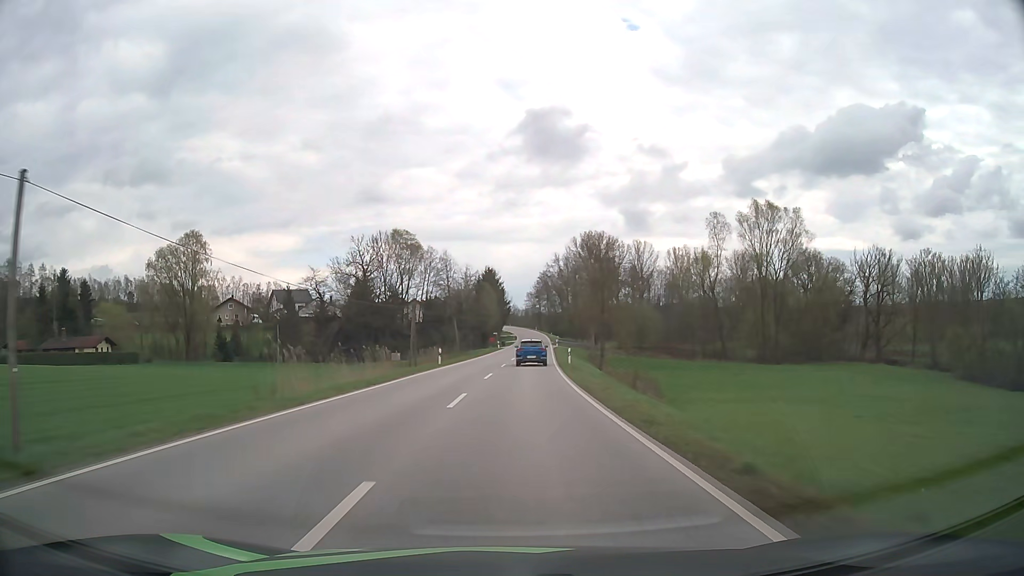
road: secondary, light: Day
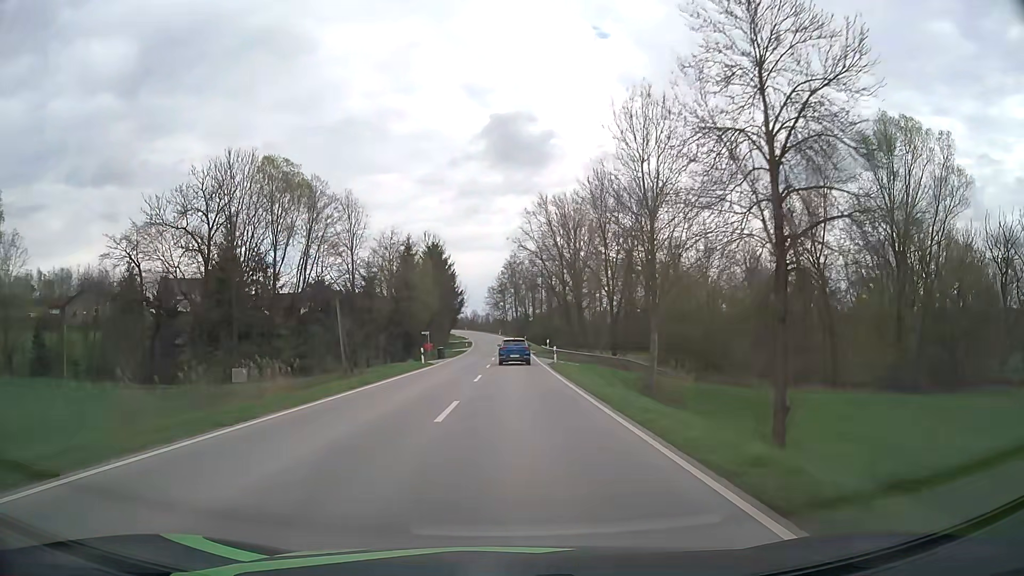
(+1.6, +50.8) m; +3°
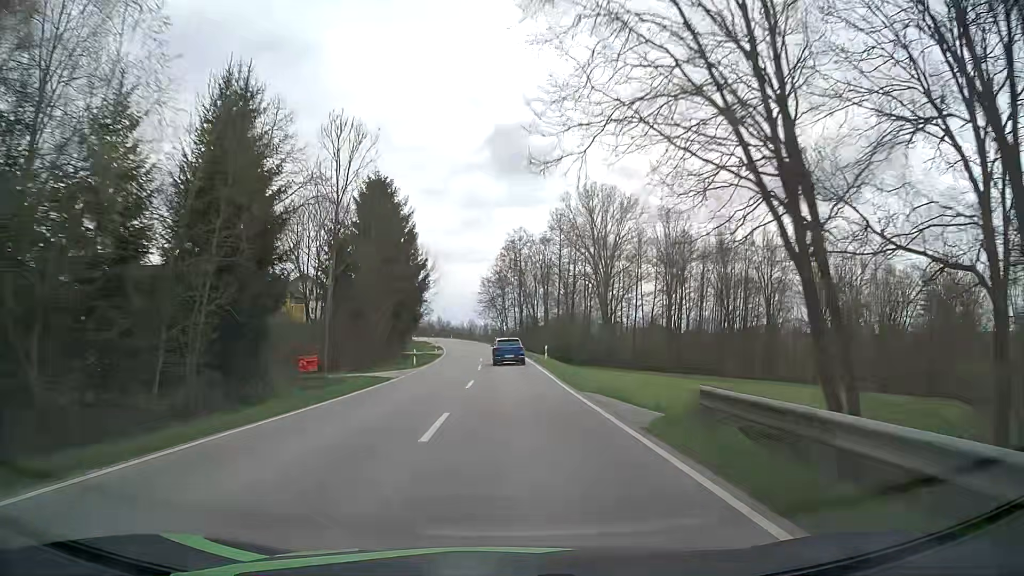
(+0.2, +50.2) m; 0°
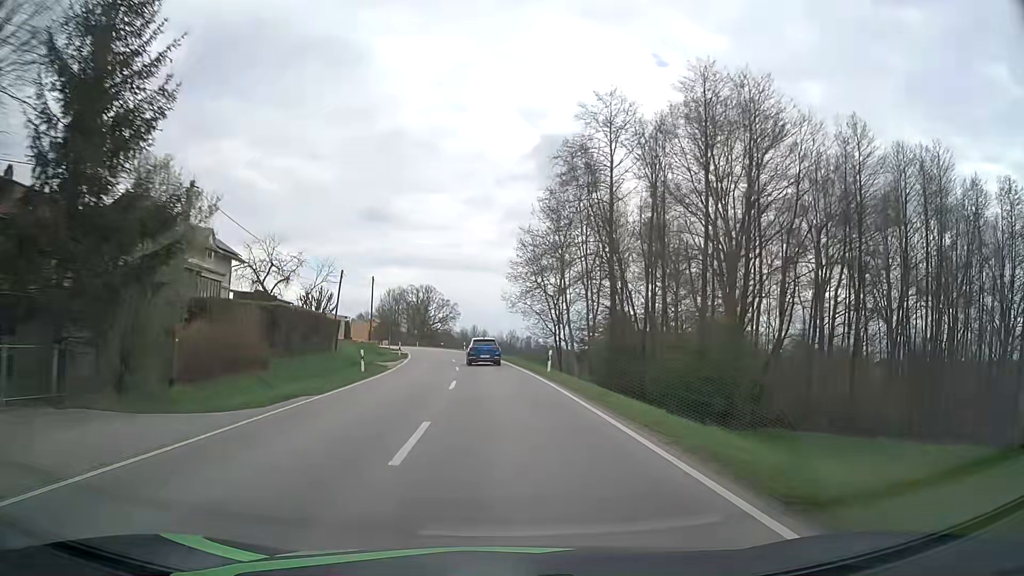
(-1.2, +62.2) m; -3°
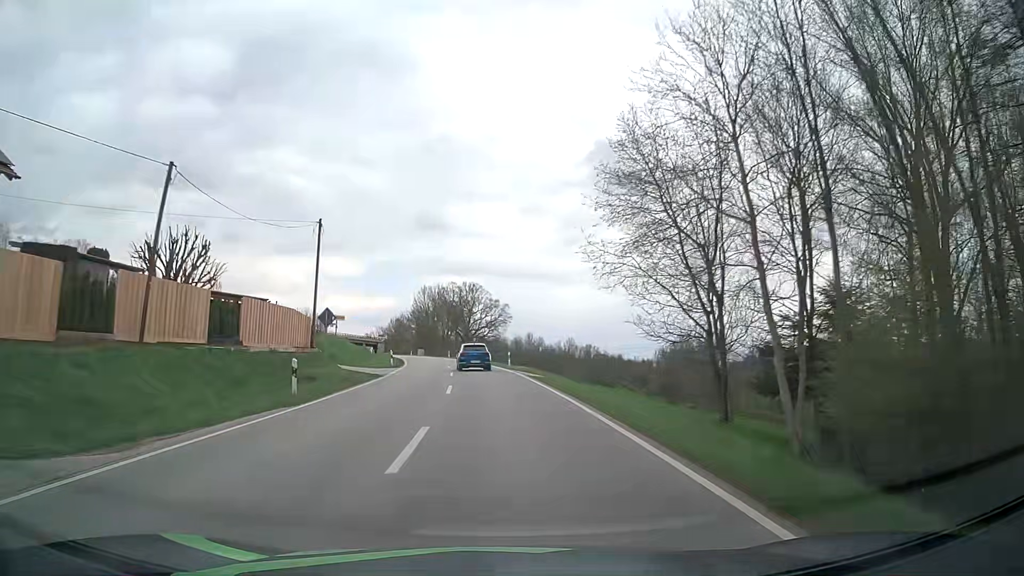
(-1.5, +36.5) m; -5°
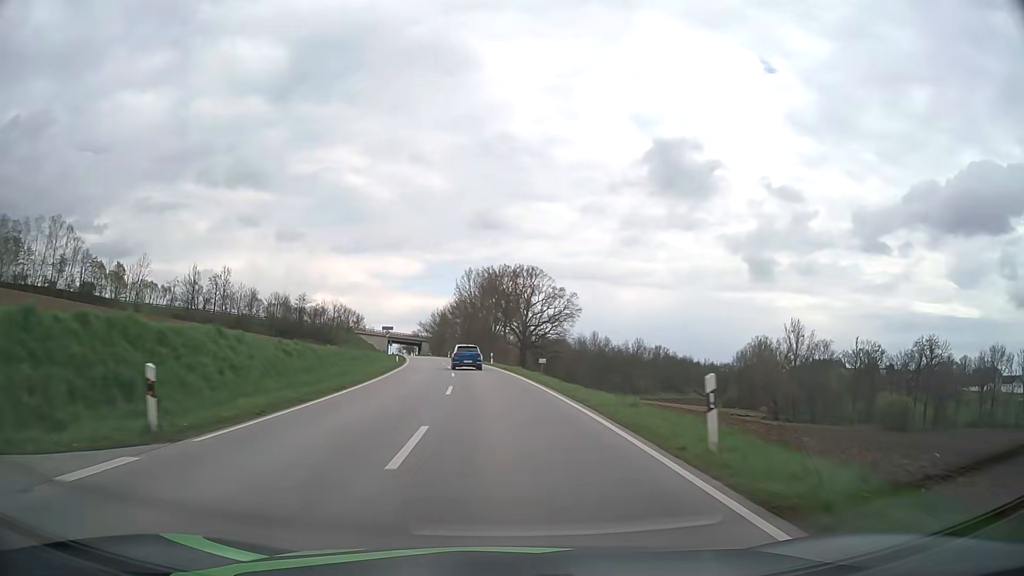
(-1.7, +35.8) m; -5°
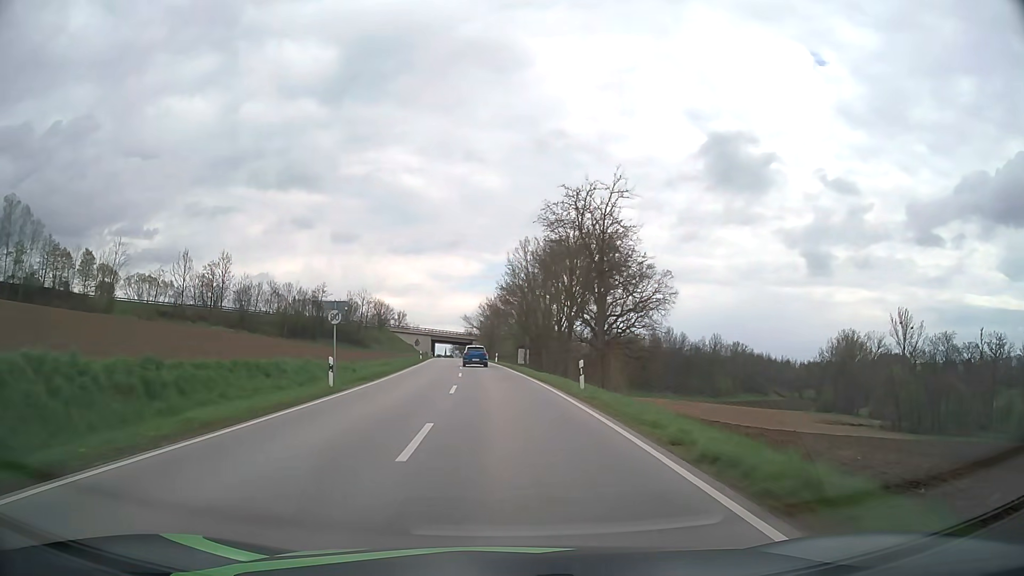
(-1.5, +35.7) m; -5°
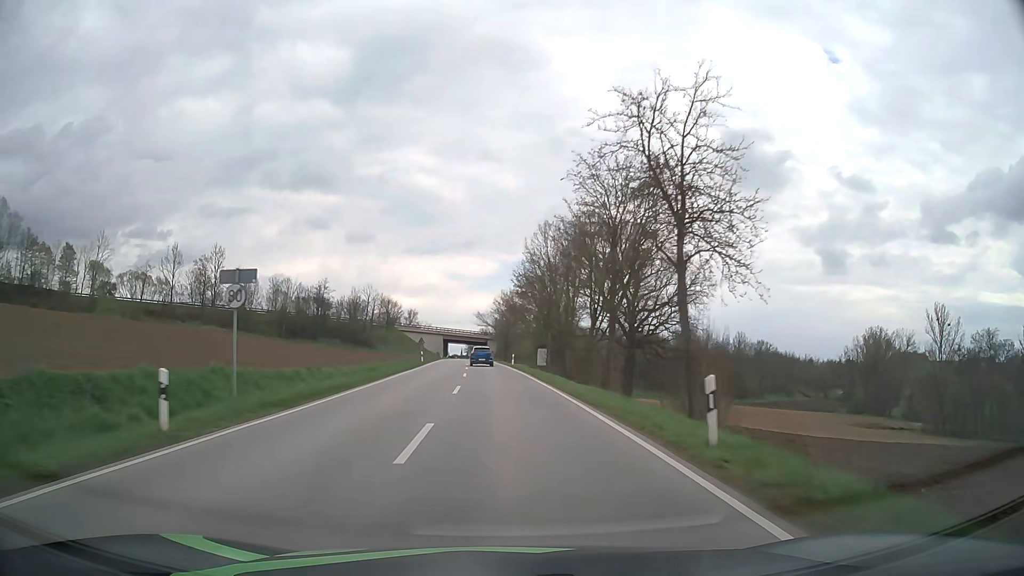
(-0.1, +12.0) m; -1°
(0, +10) (0, +20) (-1, +30) (-1, +40) (-2, +50) (-2, +60) (-3, +70) (-4, +80) (-4, +90) (-5, +100) m
